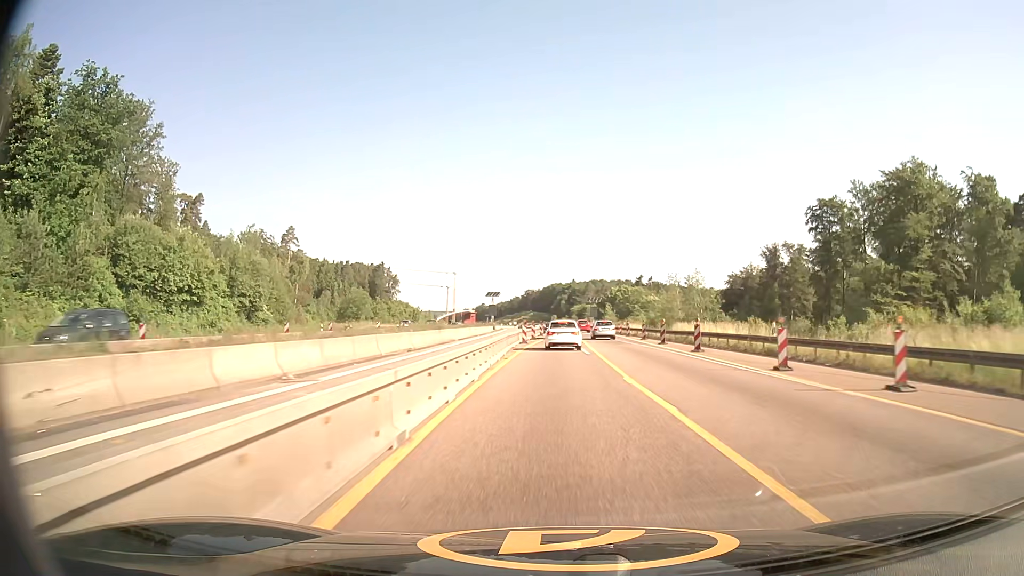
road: motorway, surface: asphalt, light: Day
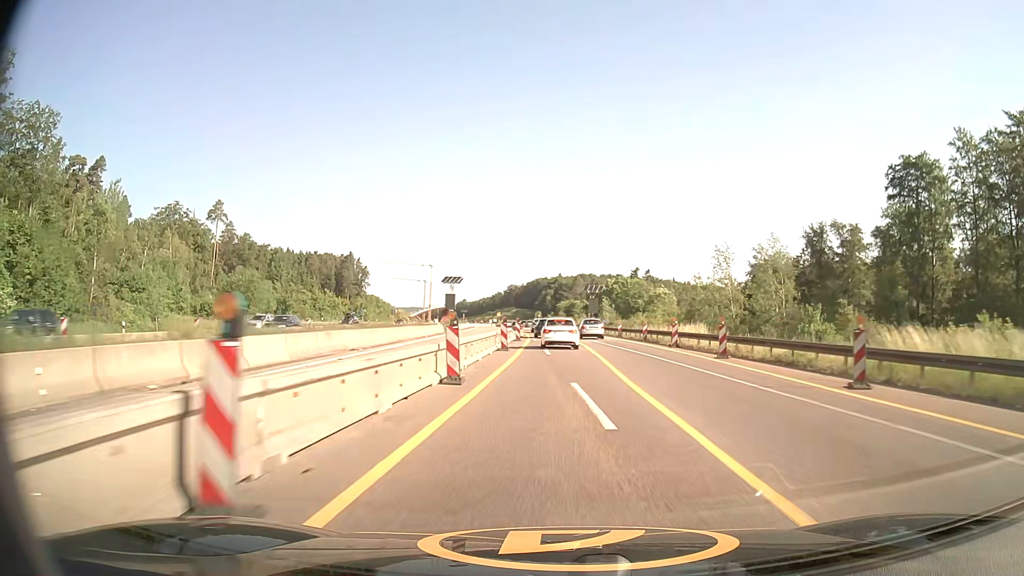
(+0.3, +37.6) m; +1°
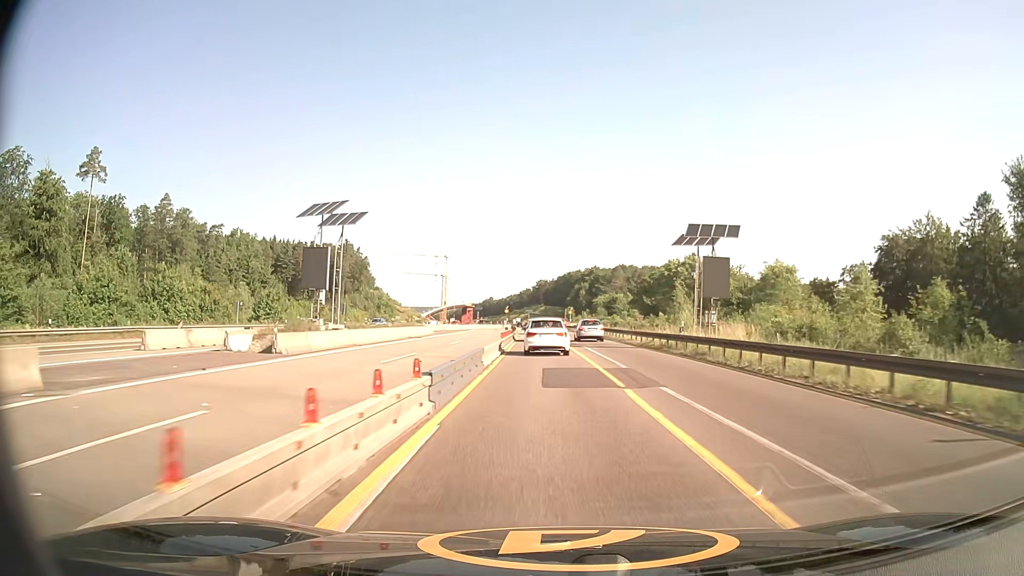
(-0.5, +59.5) m; -3°
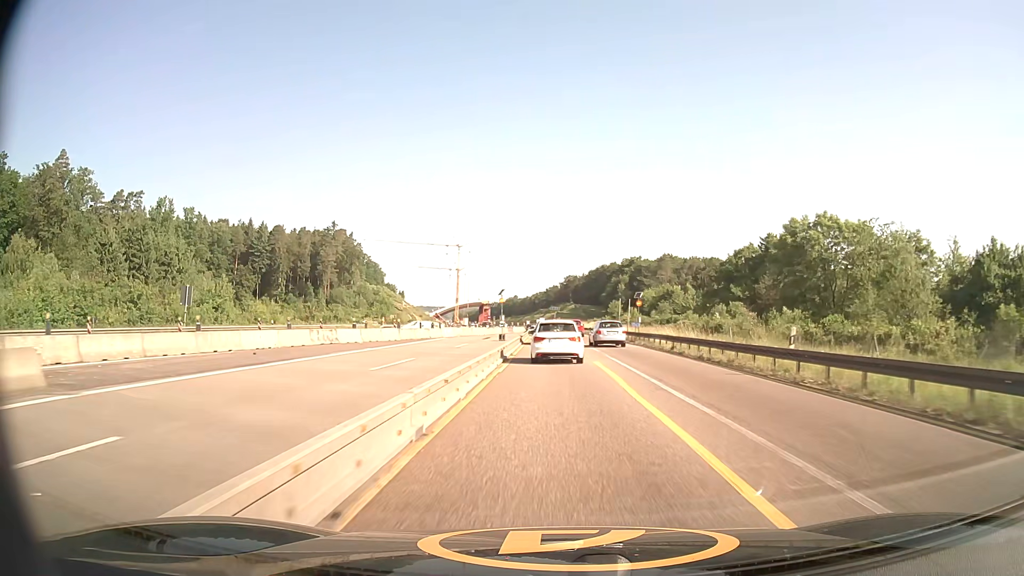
(-1.3, +56.4) m; -2°
(0, +10) (0, +20) (0, +30) (0, +40) (-1, +50) (-1, +60) (-1, +70) (-1, +80) (-1, +90) (-2, +100) m
